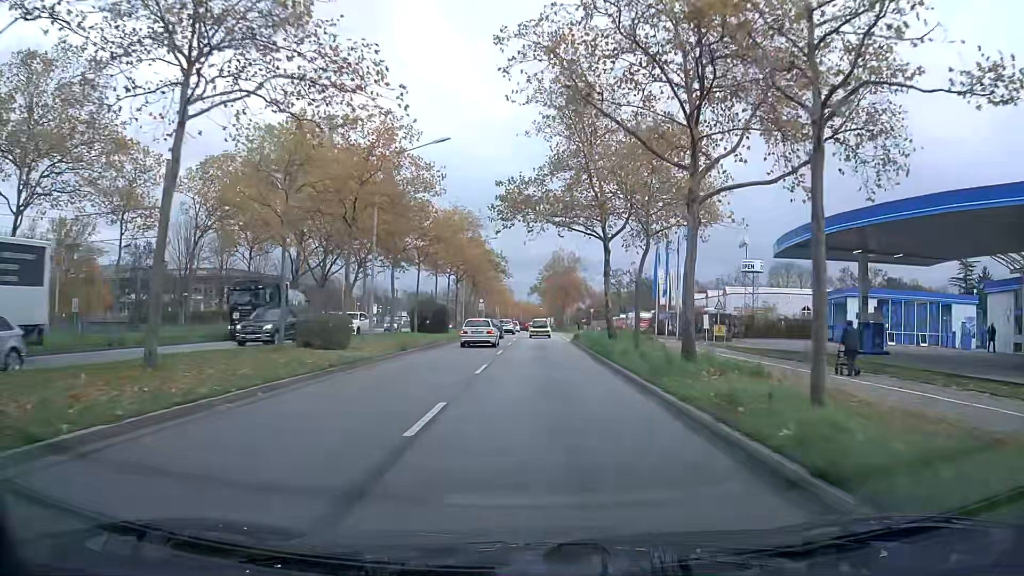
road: primary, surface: asphalt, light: Day
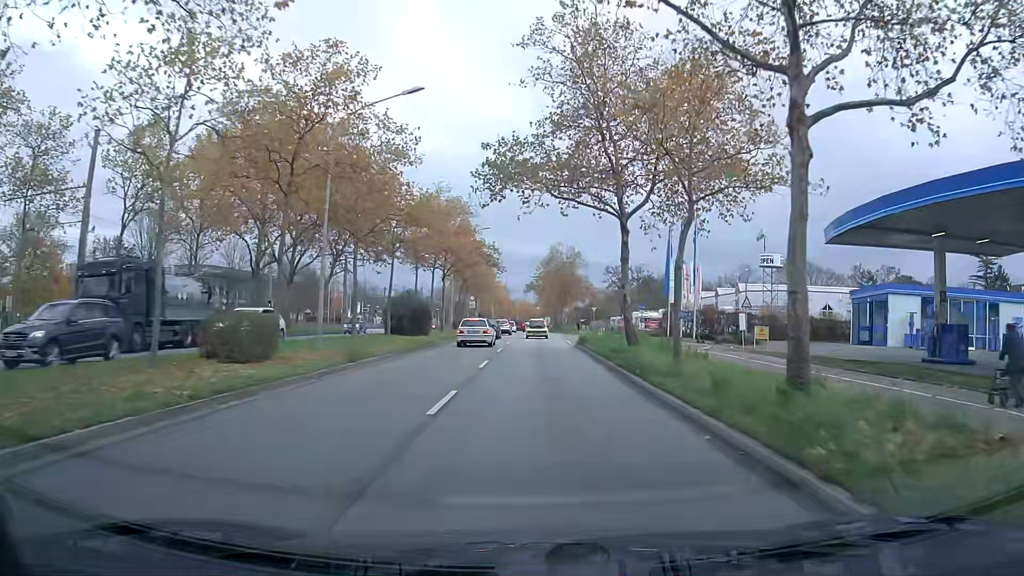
(0.0, +7.3) m; 0°
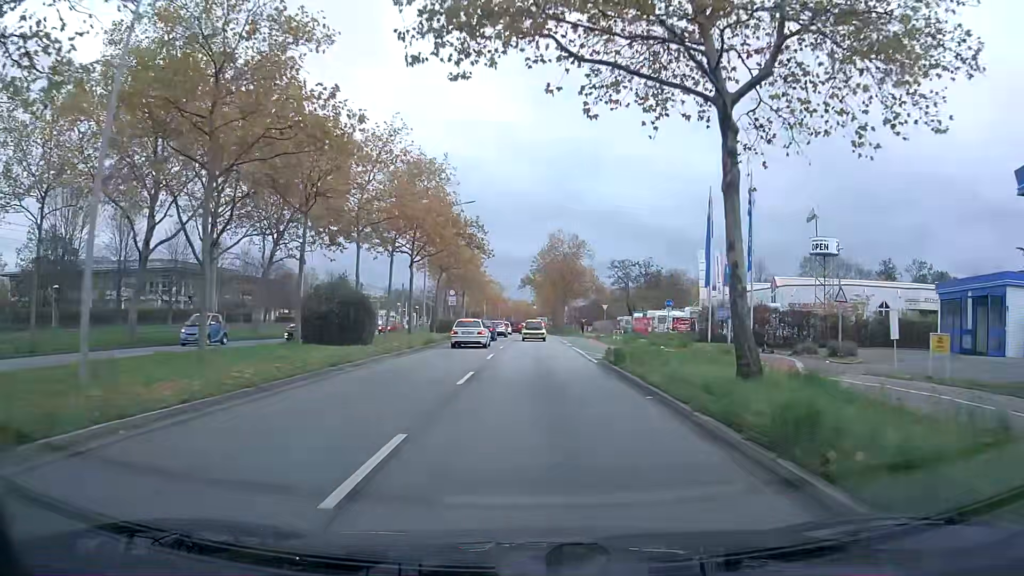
(0.0, +14.0) m; 0°
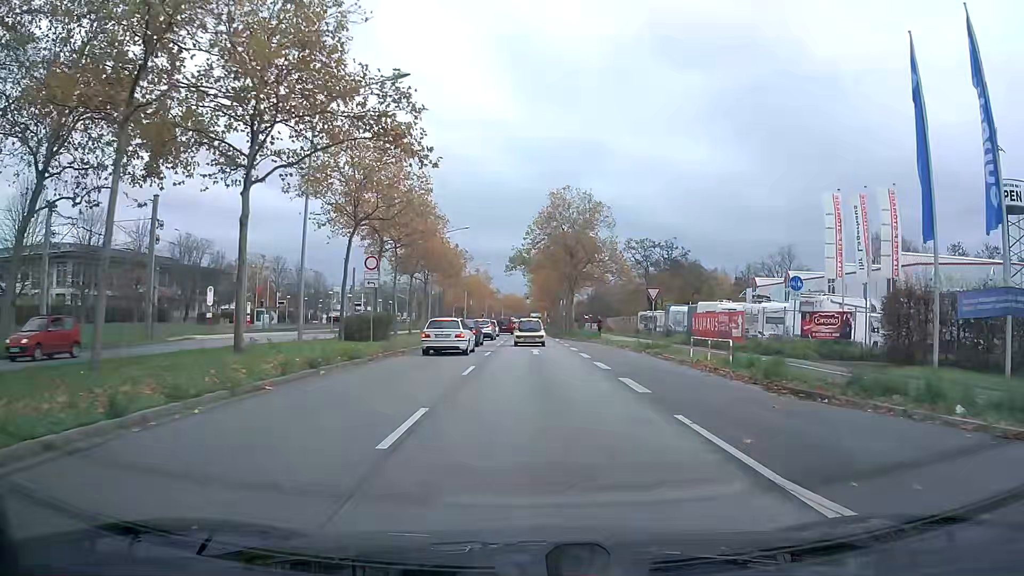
(0.0, +25.3) m; +1°
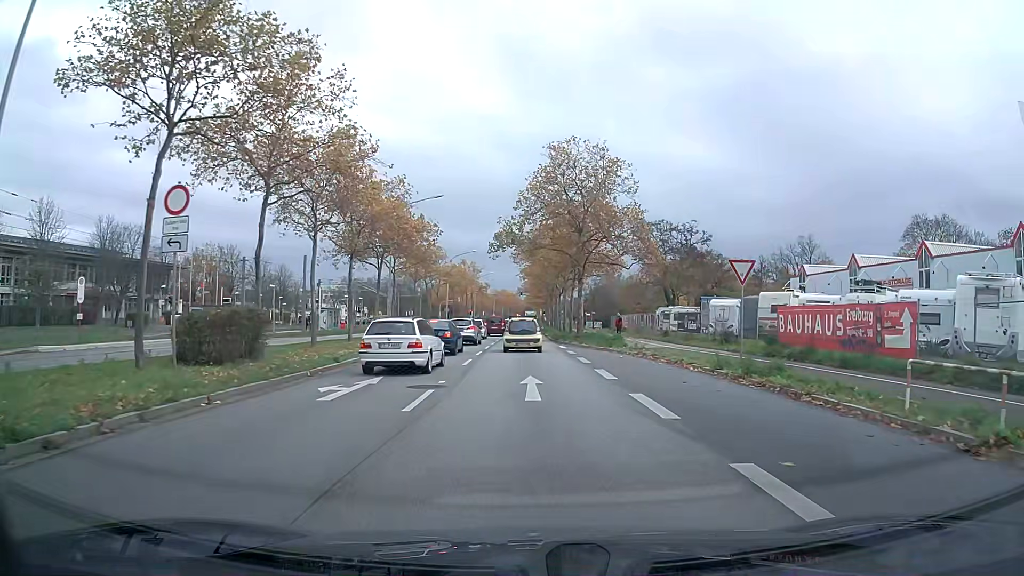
(+0.3, +15.1) m; +2°
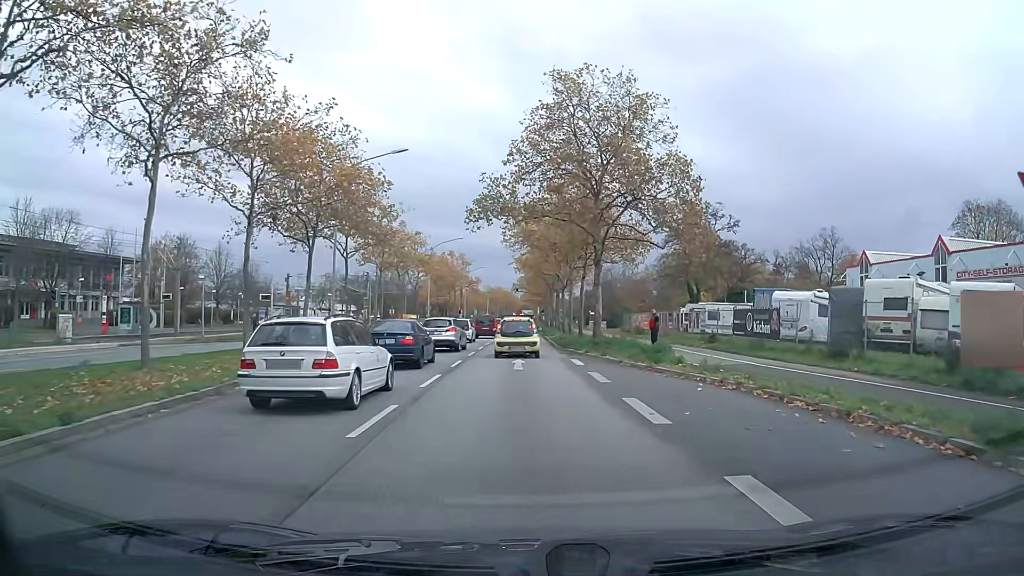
(-0.3, +12.5) m; -1°
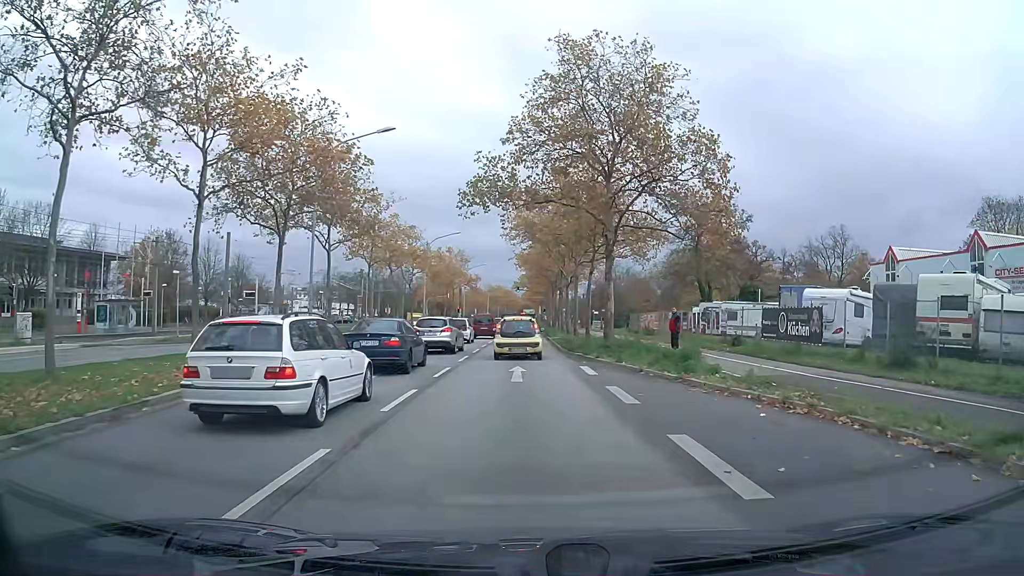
(0.0, +3.7) m; 0°
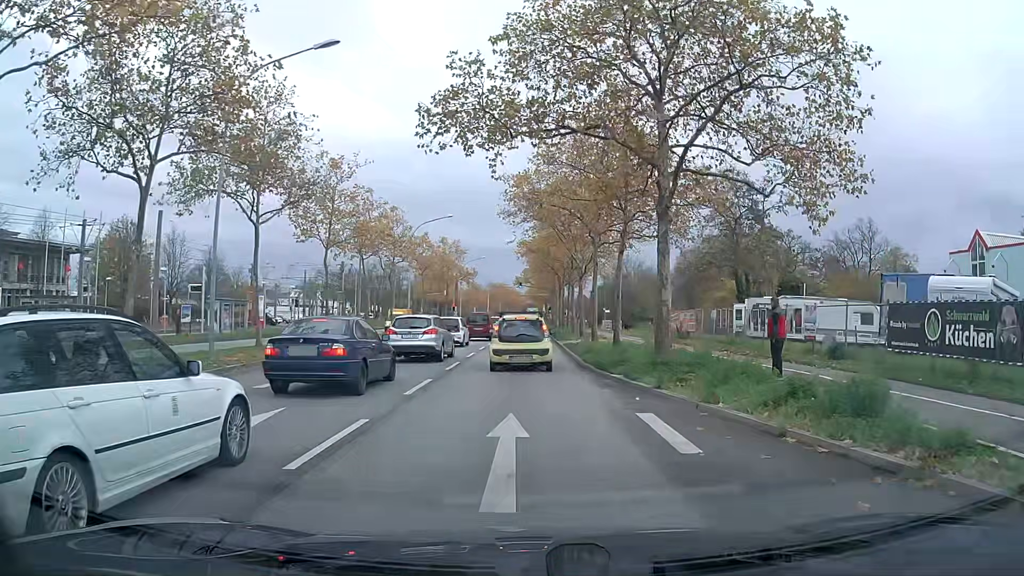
(0.0, +9.9) m; 0°
